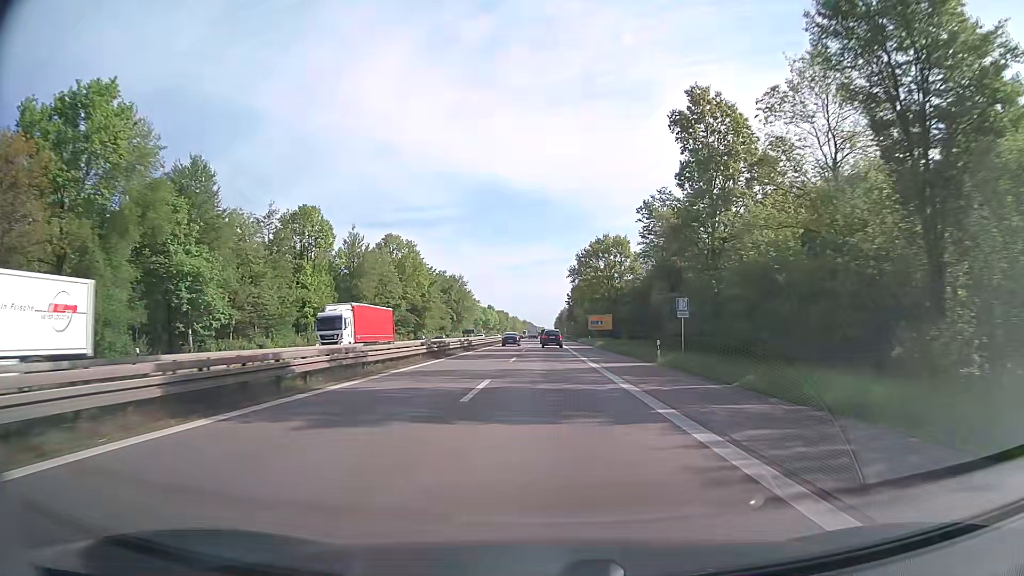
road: trunk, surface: asphalt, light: Day
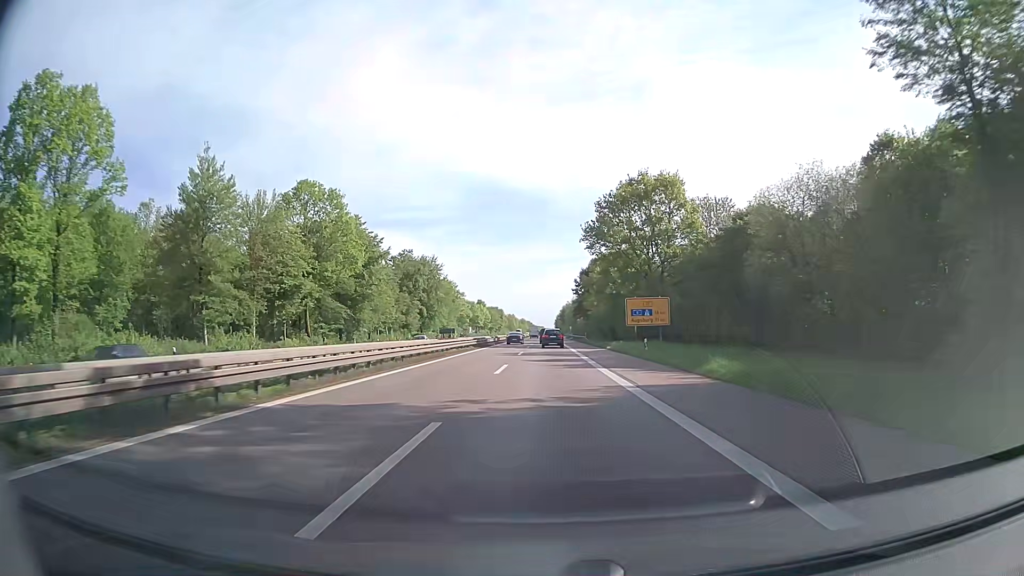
(0.0, +45.4) m; 0°
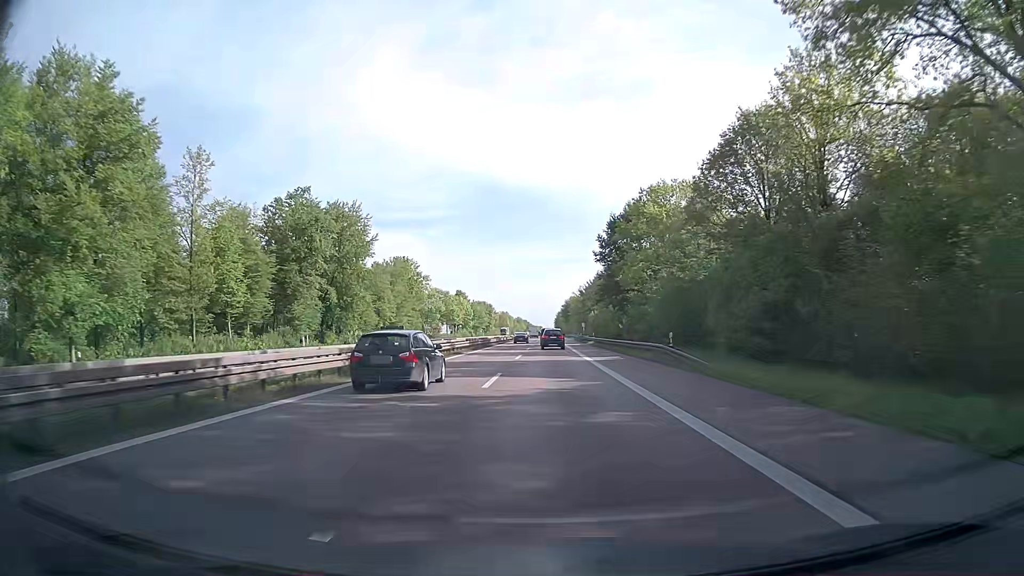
(0.0, +59.9) m; 0°
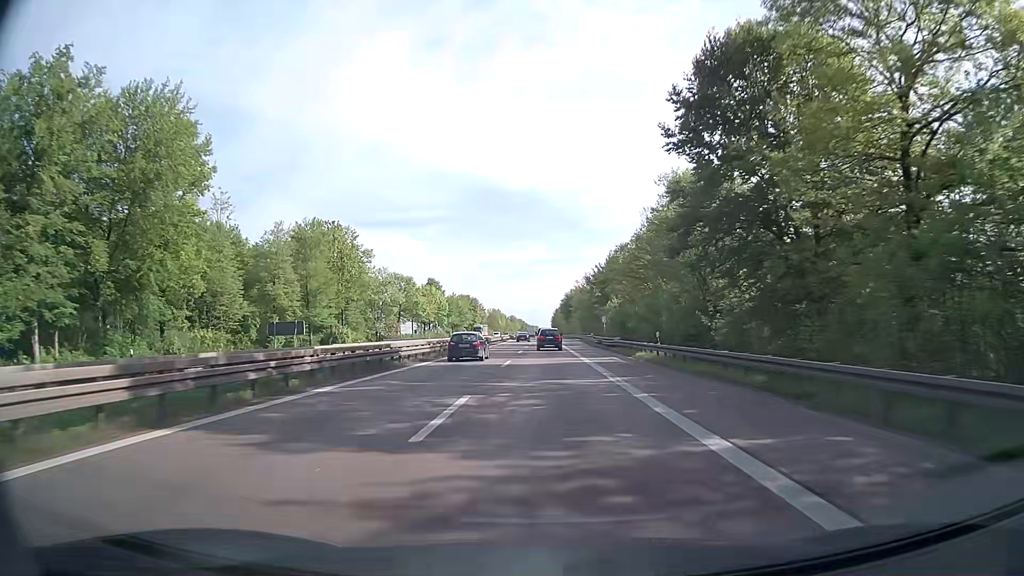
(+0.1, +44.4) m; 0°
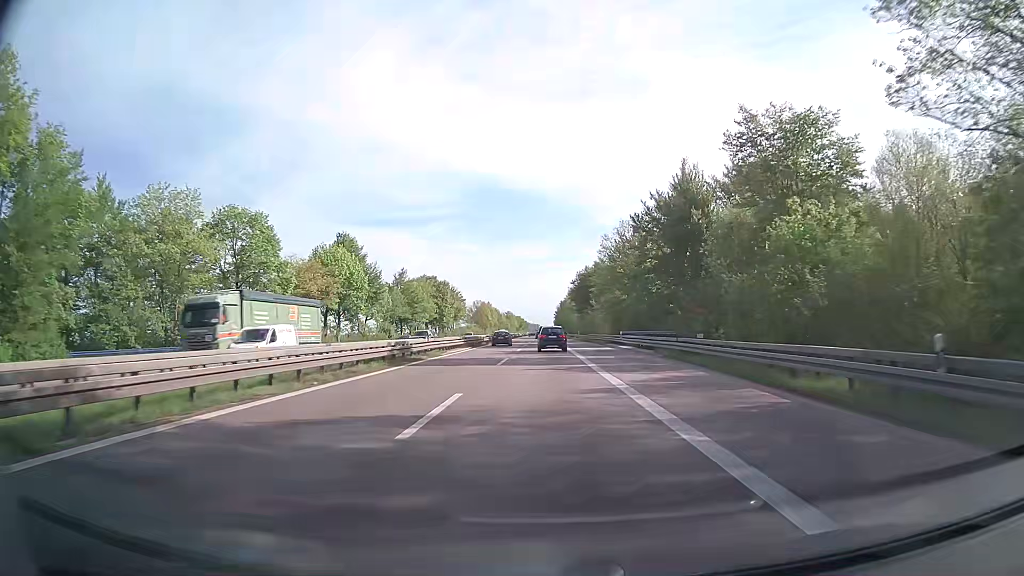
(+0.2, +72.3) m; 0°
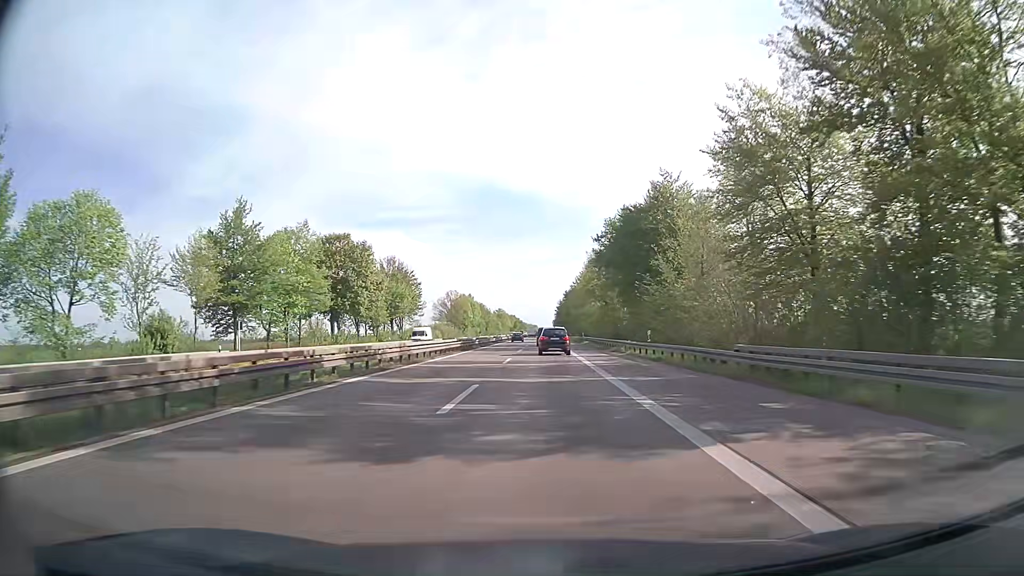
(+0.1, +69.5) m; 0°
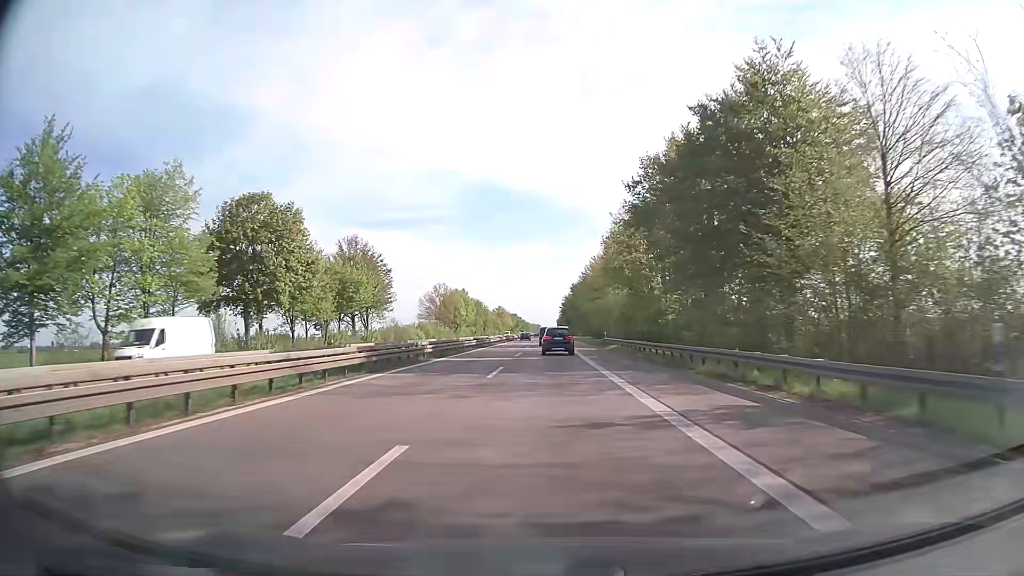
(0.0, +27.4) m; 0°
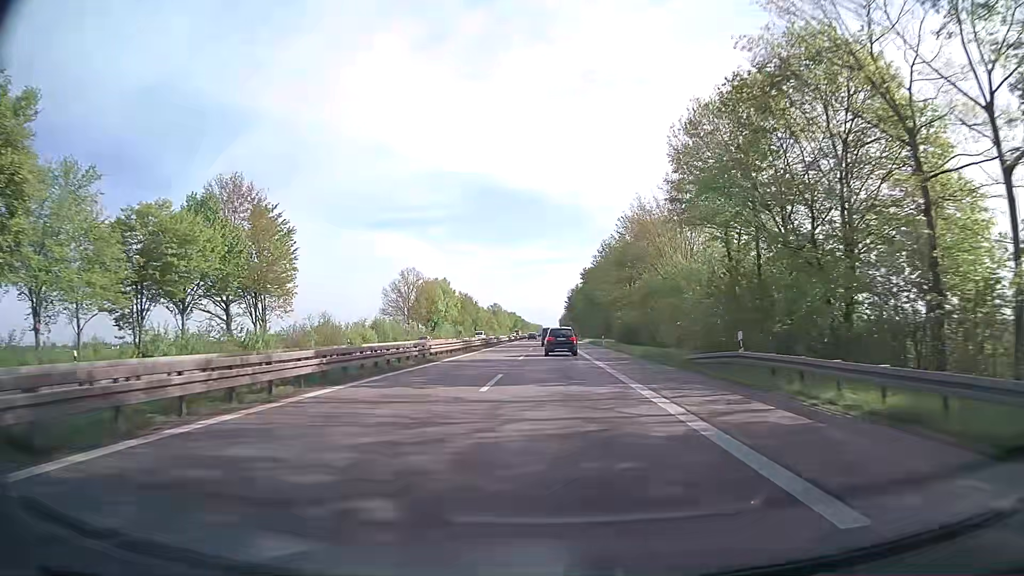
(-0.1, +40.7) m; 0°
(0, +10) (0, +20) (0, +30) (0, +40) (0, +50) (0, +60) (+1, +70) (+1, +80) (+1, +90) (+1, +100) m
